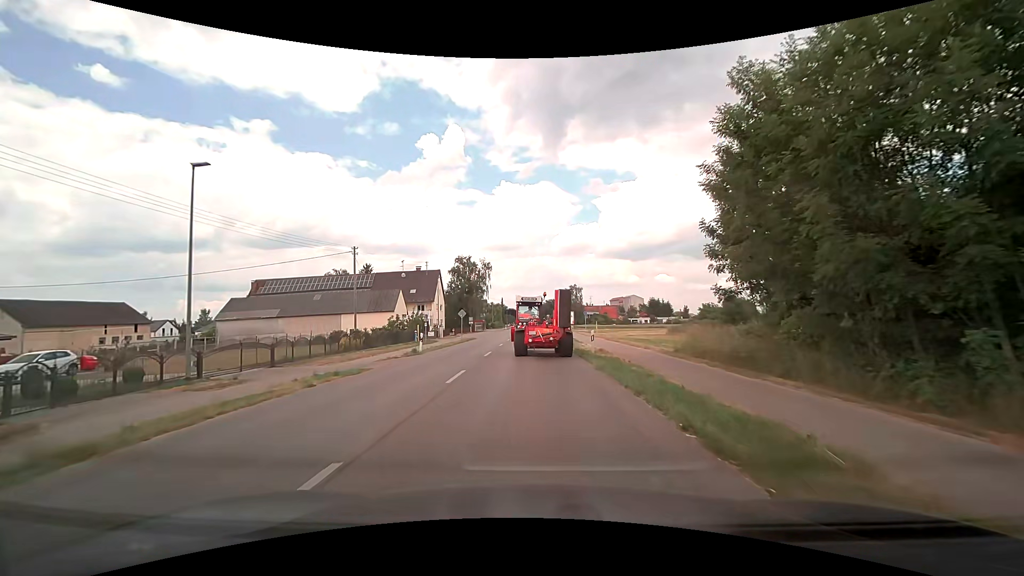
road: tertiary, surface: asphalt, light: Day
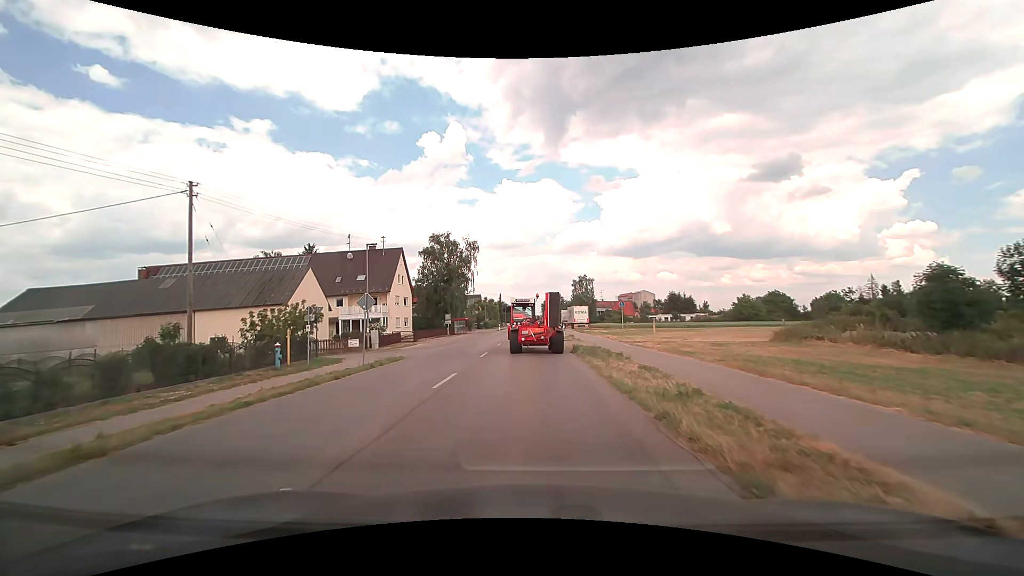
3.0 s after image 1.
(+0.1, +27.7) m; 0°
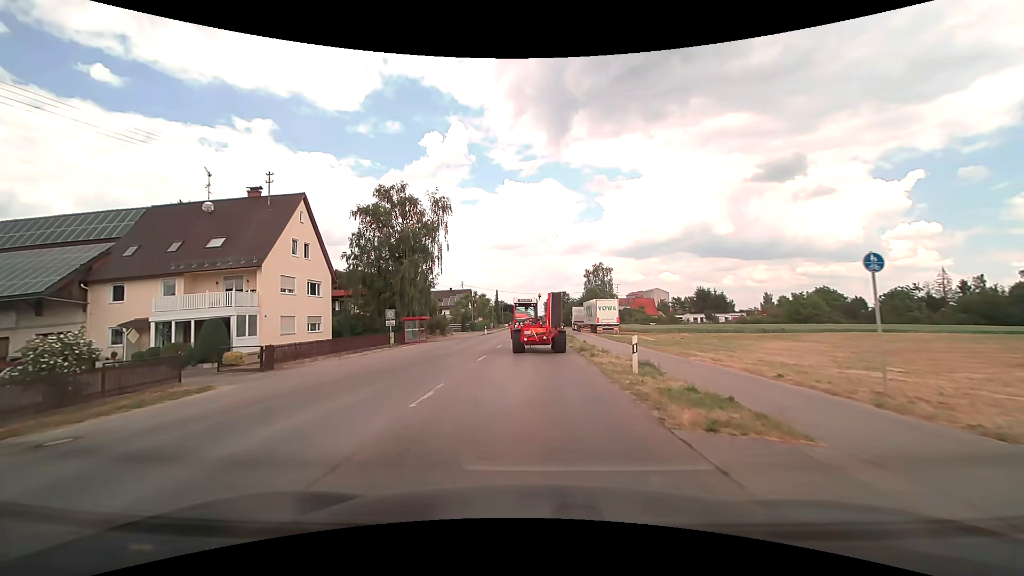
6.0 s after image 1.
(-0.2, +29.3) m; -1°
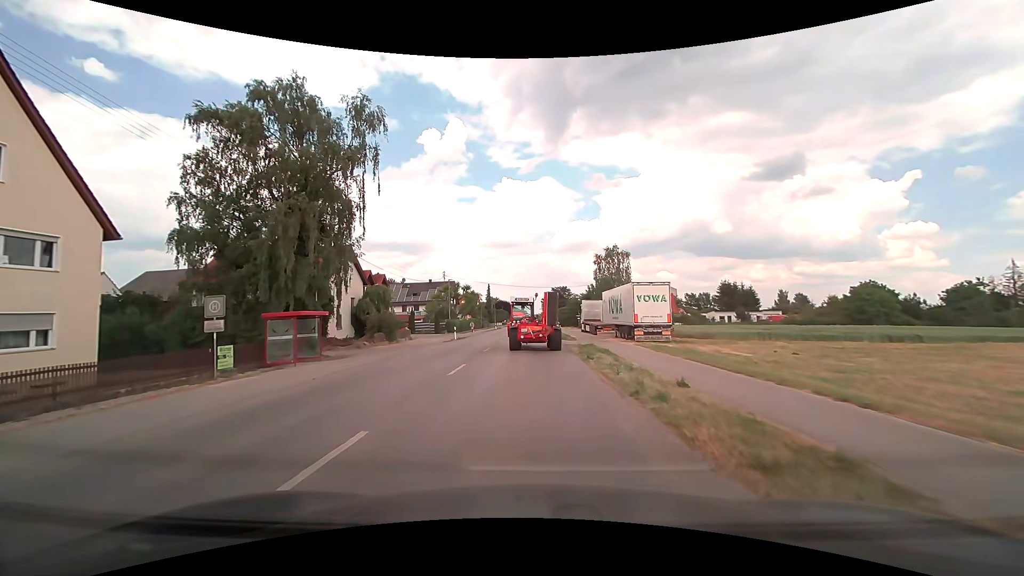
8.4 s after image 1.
(+0.1, +22.7) m; +1°
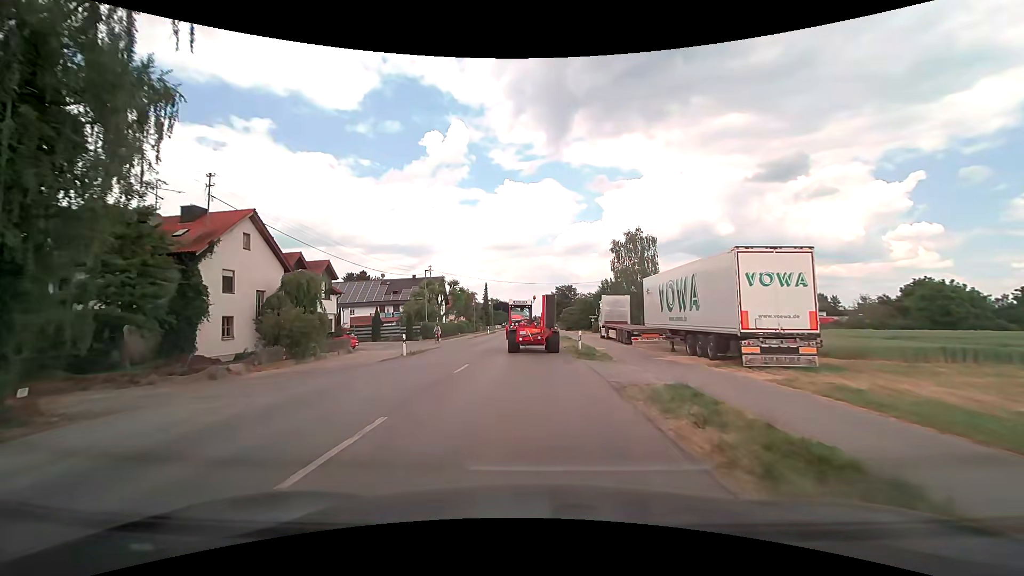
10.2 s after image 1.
(0.0, +17.2) m; 0°
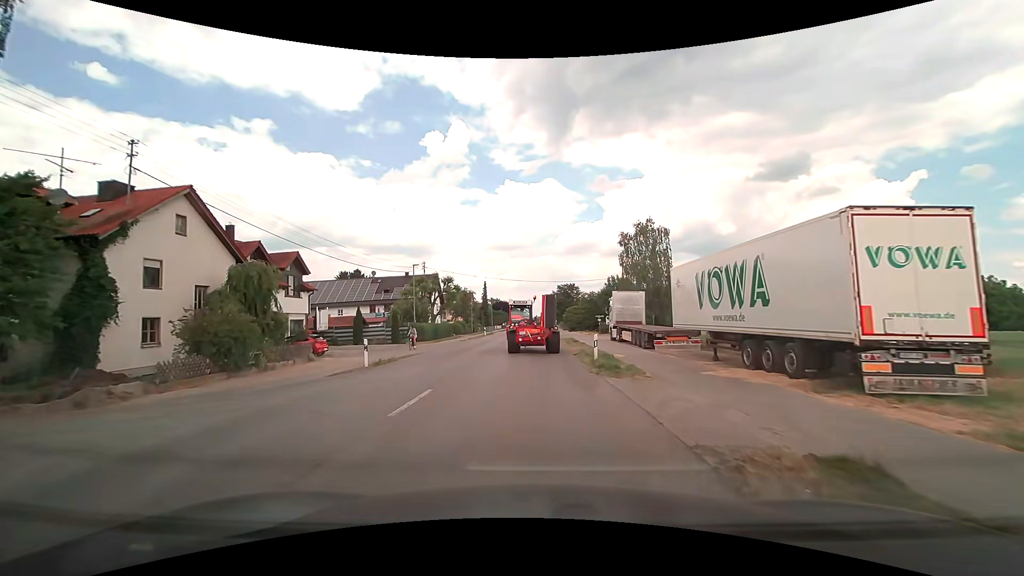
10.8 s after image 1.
(0.0, +6.0) m; 0°
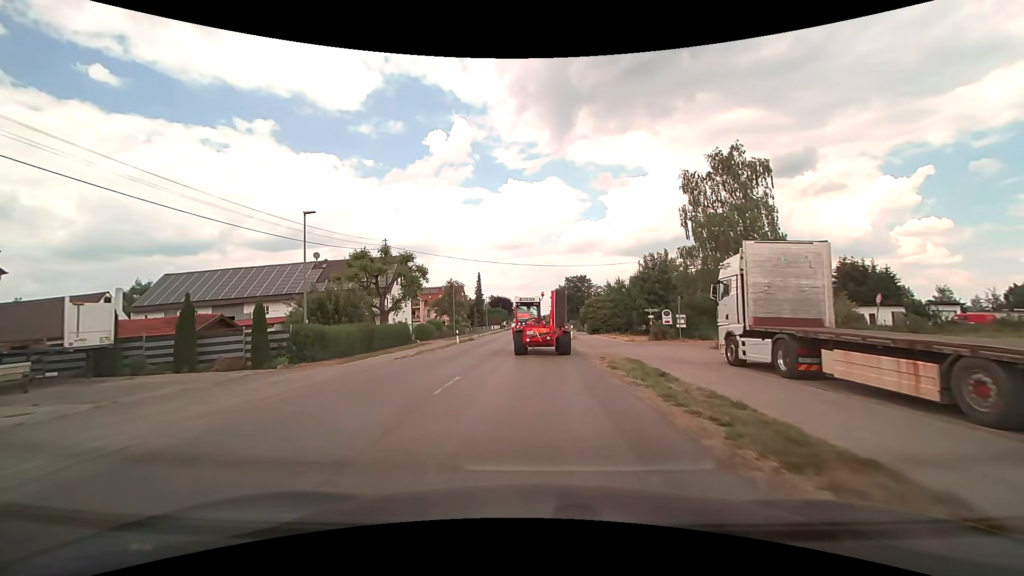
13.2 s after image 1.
(-0.1, +25.0) m; 0°
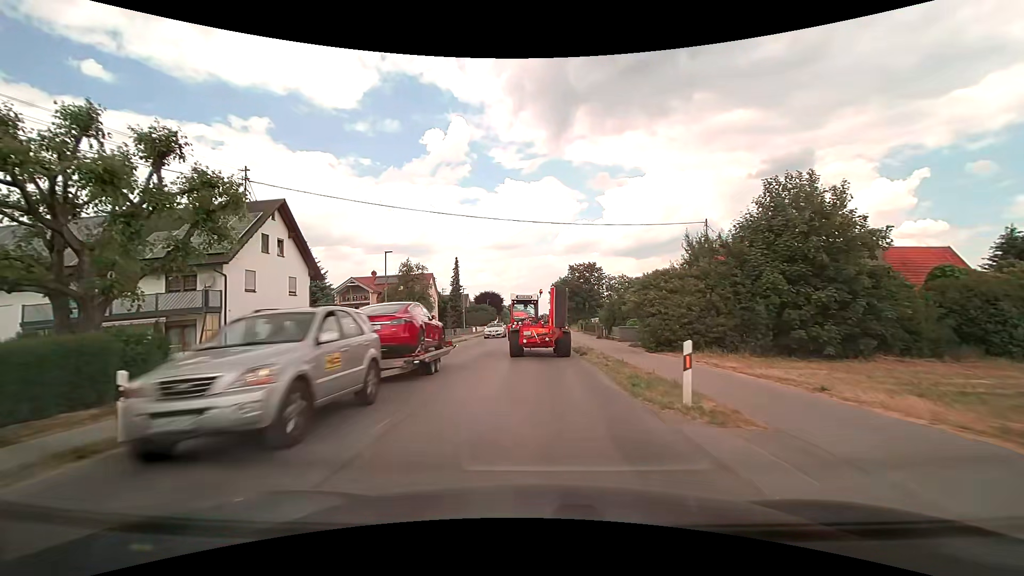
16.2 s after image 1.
(+0.2, +30.1) m; 0°
(0, +10) (0, +20) (0, +30) (0, +40) (0, +50) (0, +60) (0, +70) (0, +80) (0, +90) (0, +100) m
